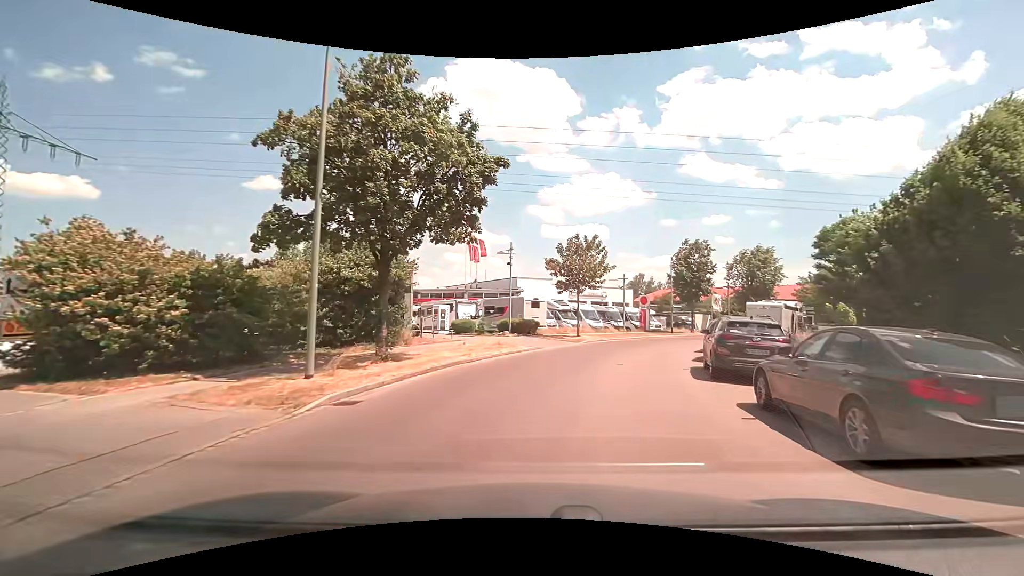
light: Day
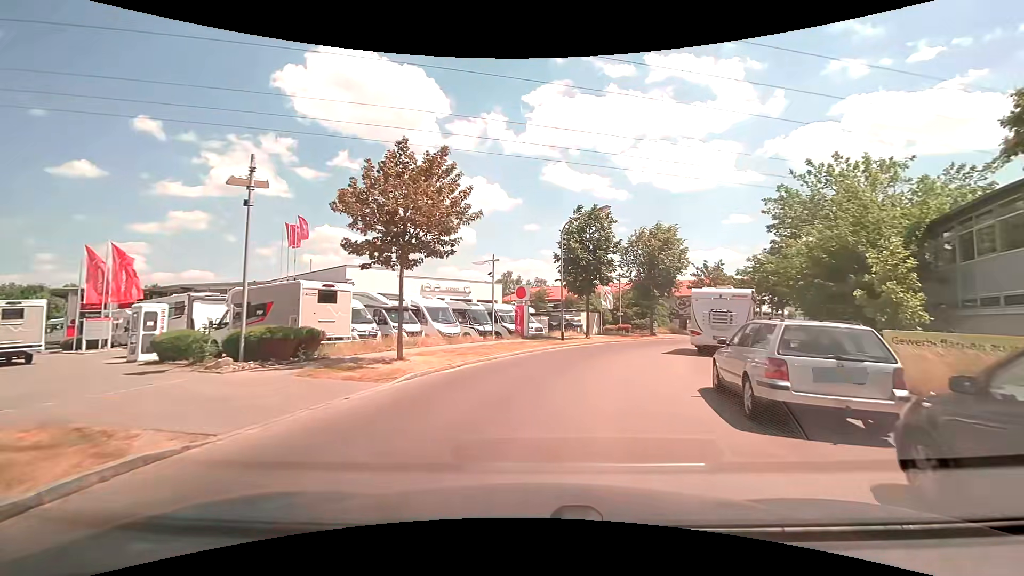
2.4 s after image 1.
(+2.6, +16.6) m; +16°
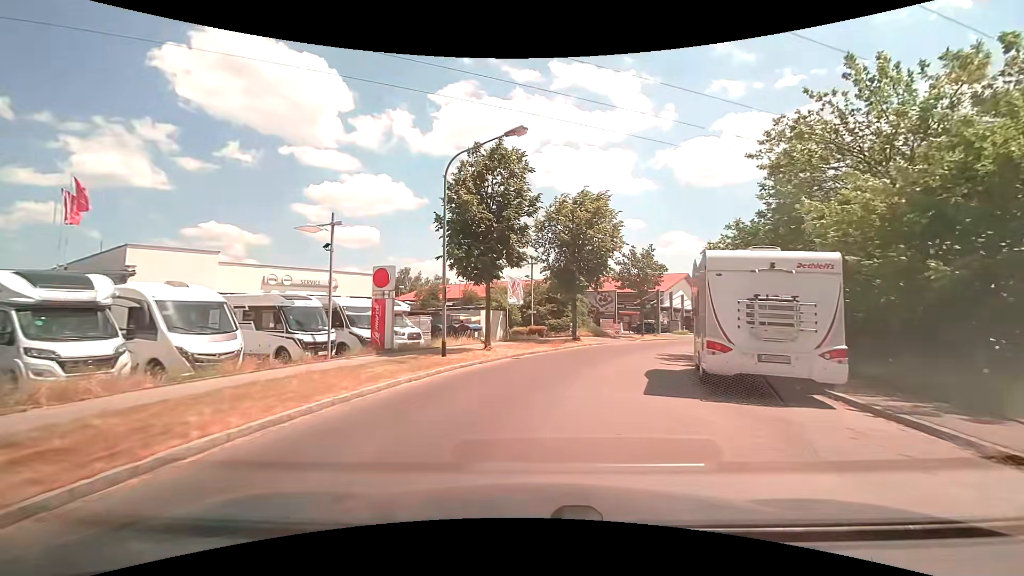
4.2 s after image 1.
(+1.3, +12.4) m; +11°
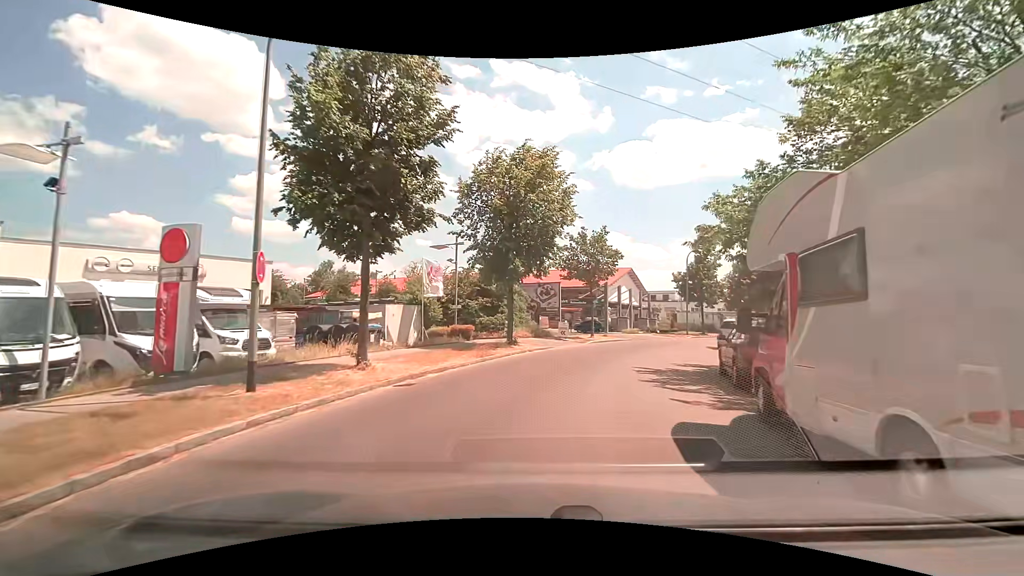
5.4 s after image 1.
(+0.5, +8.2) m; +7°
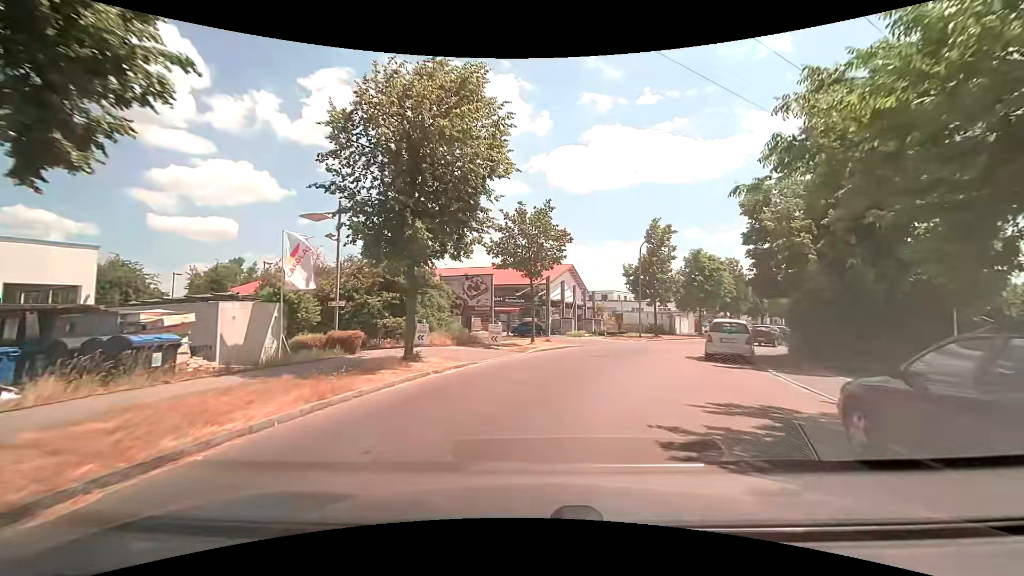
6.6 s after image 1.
(+0.6, +8.2) m; +8°
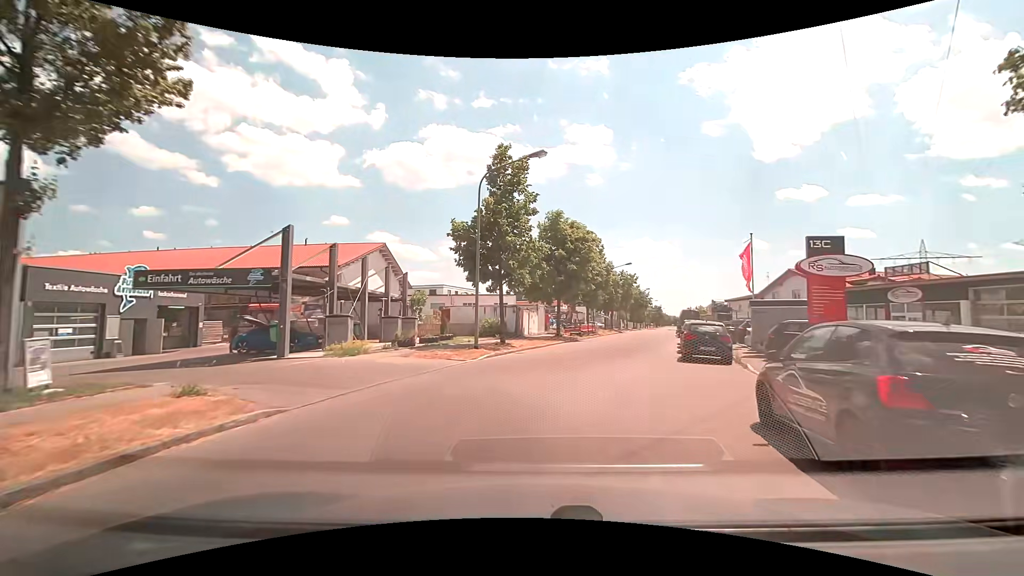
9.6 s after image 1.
(+3.2, +20.0) m; +19°
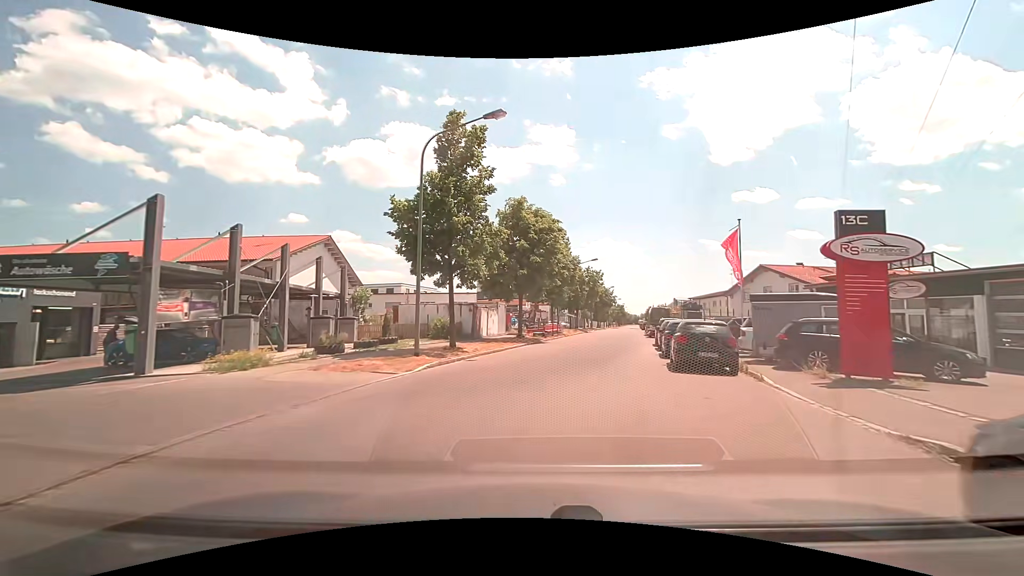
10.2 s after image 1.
(+0.1, +4.2) m; +4°
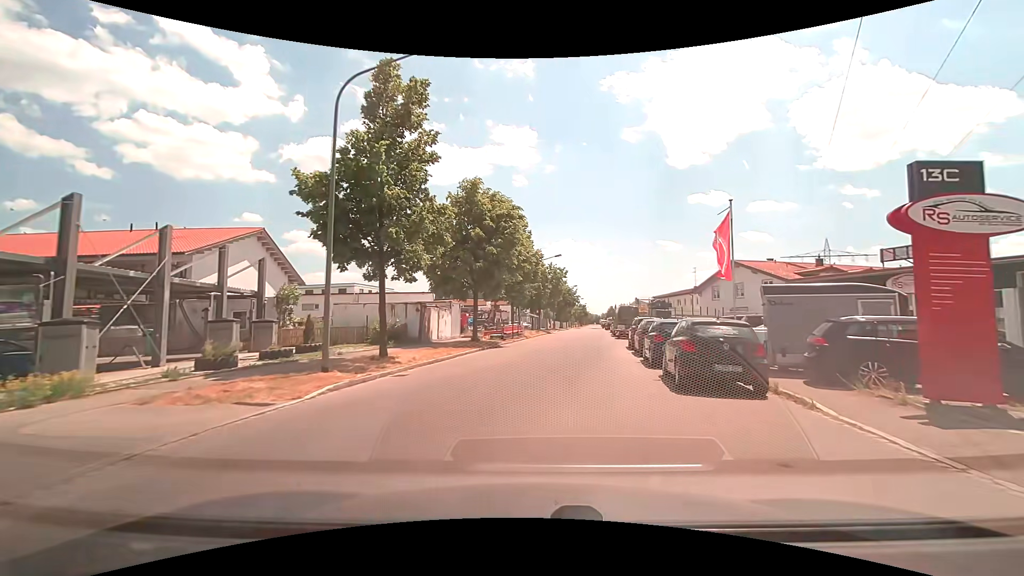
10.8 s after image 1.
(+0.2, +4.4) m; +4°
(+1, +10) (+2, +20) (+3, +30) (+4, +40) (+5, +50) (+6, +60) (+8, +70) (+9, +80) (+10, +89) (+12, +99) m
